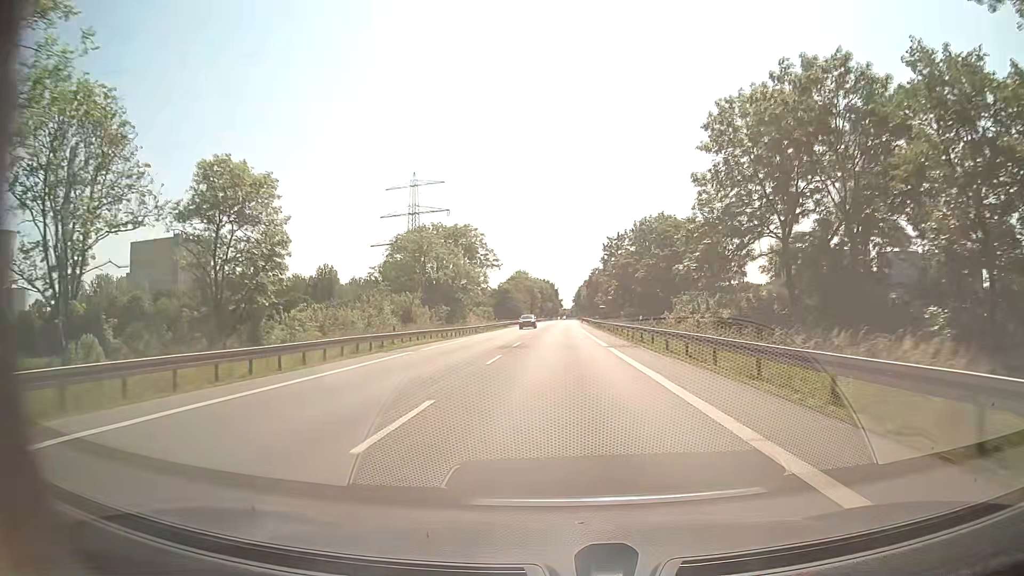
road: secondary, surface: asphalt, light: Day
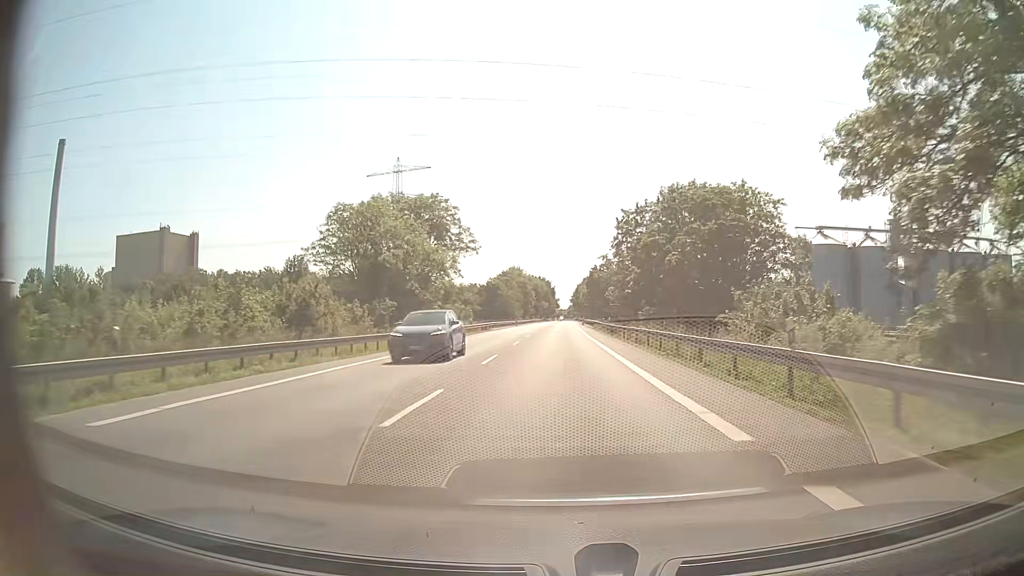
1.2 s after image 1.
(+0.1, +22.5) m; +1°
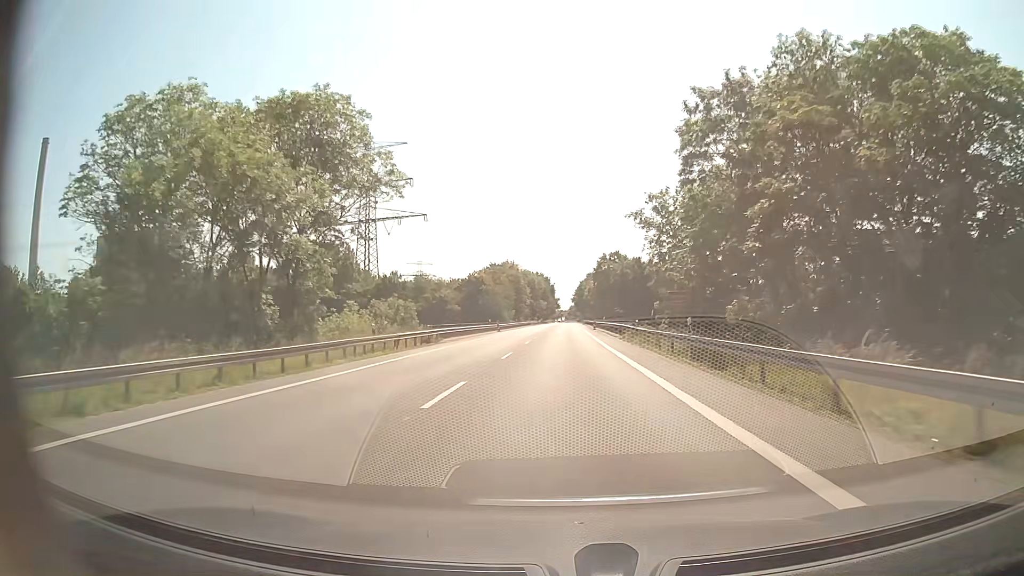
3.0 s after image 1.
(-0.1, +33.8) m; 0°
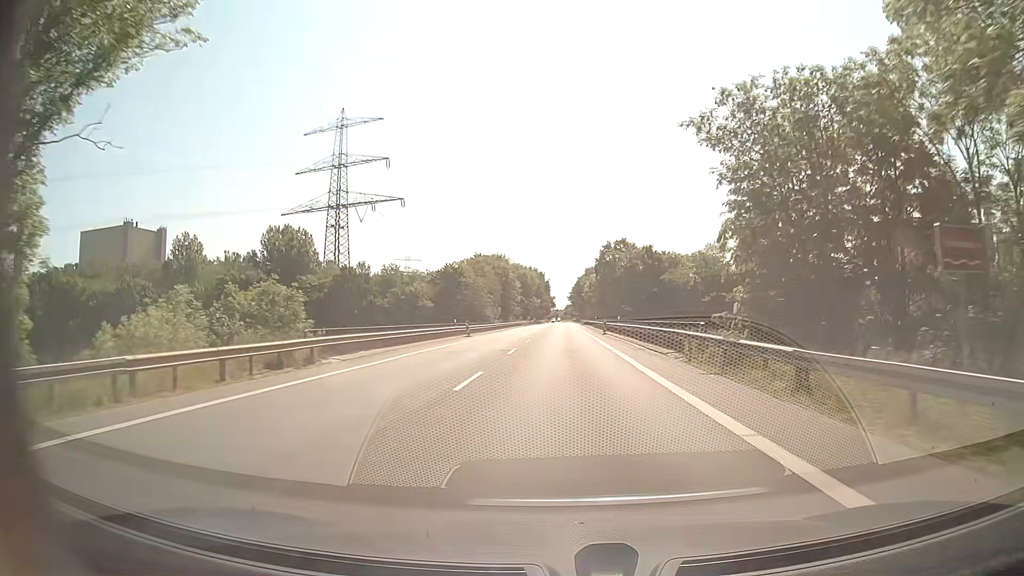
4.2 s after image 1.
(0.0, +22.5) m; 0°
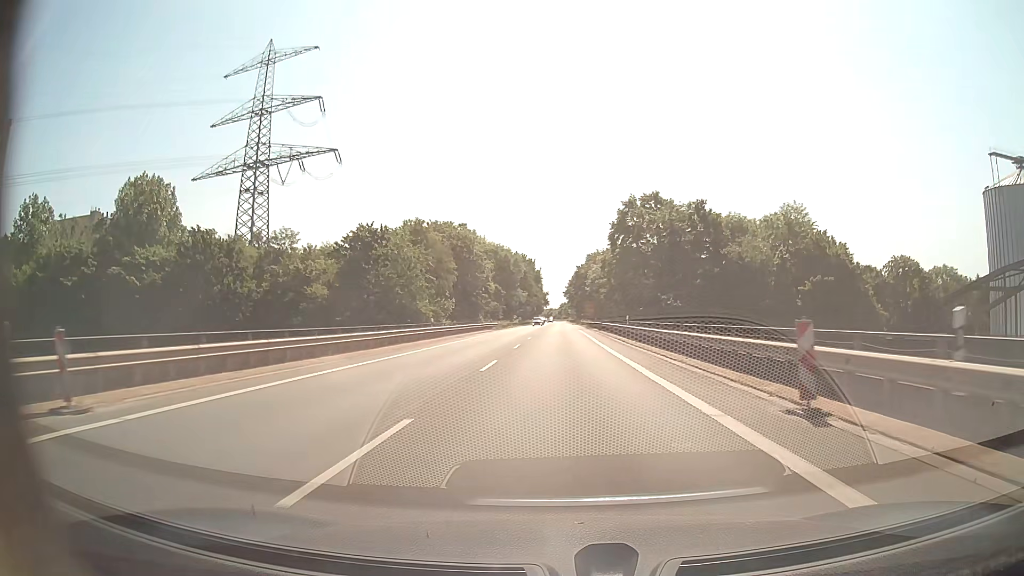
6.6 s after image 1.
(+0.6, +45.1) m; +1°
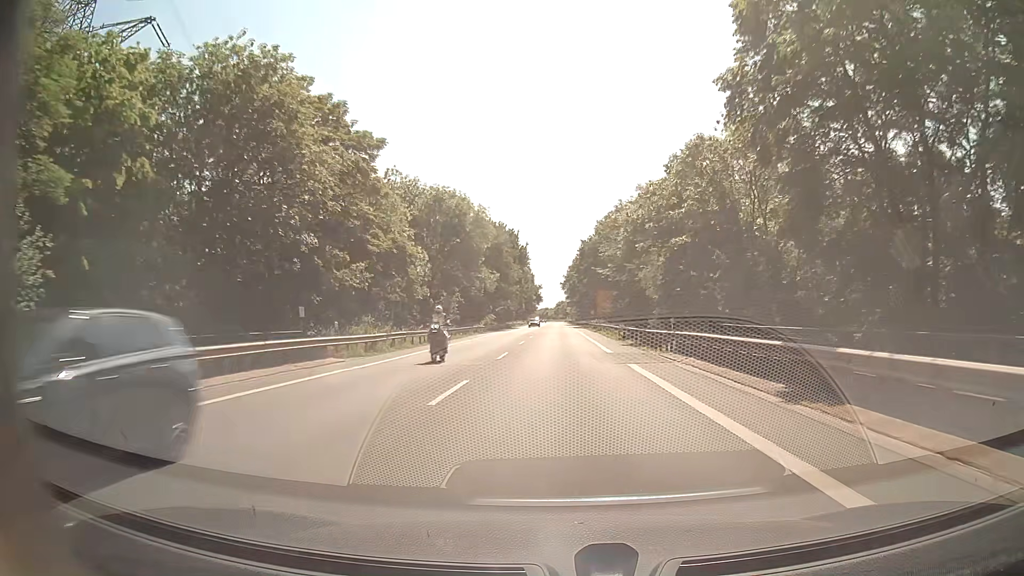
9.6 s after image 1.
(+0.3, +56.4) m; 0°
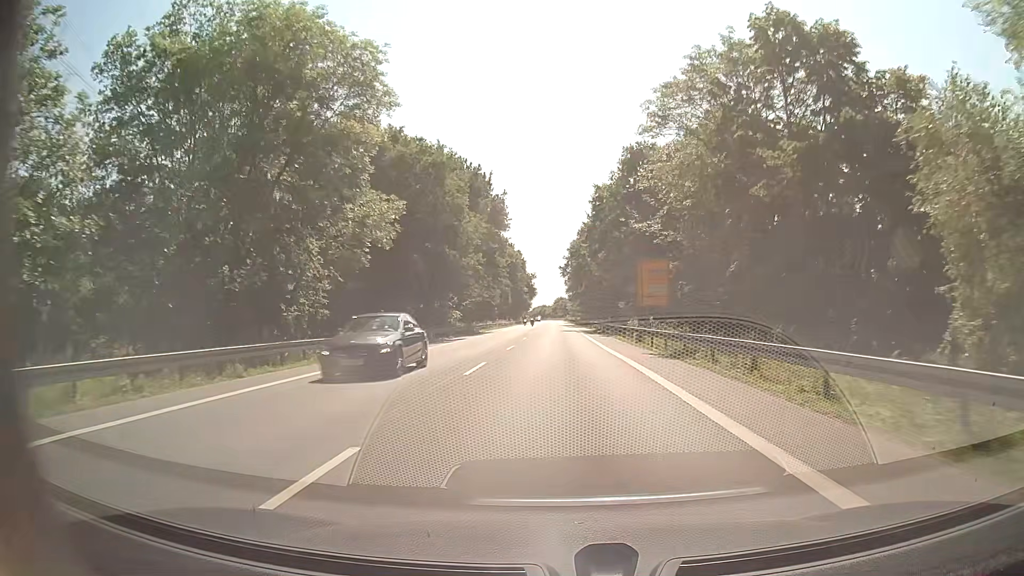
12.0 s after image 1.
(0.0, +45.2) m; 0°
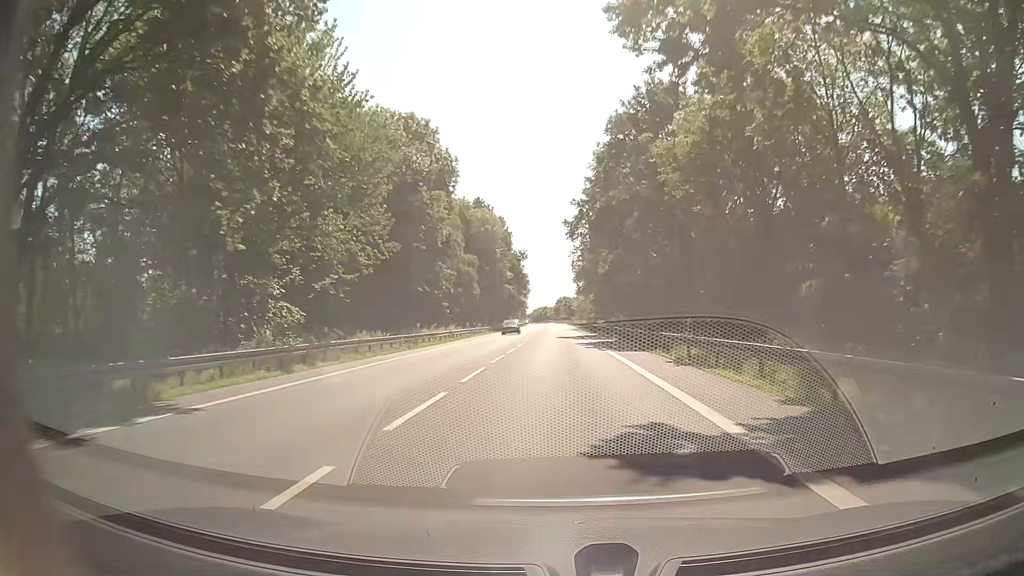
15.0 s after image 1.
(0.0, +56.4) m; 0°
(0, +10) (0, +20) (0, +30) (-1, +40) (-1, +50) (-1, +60) (-1, +70) (-1, +80) (-1, +90) (-1, +100) m
